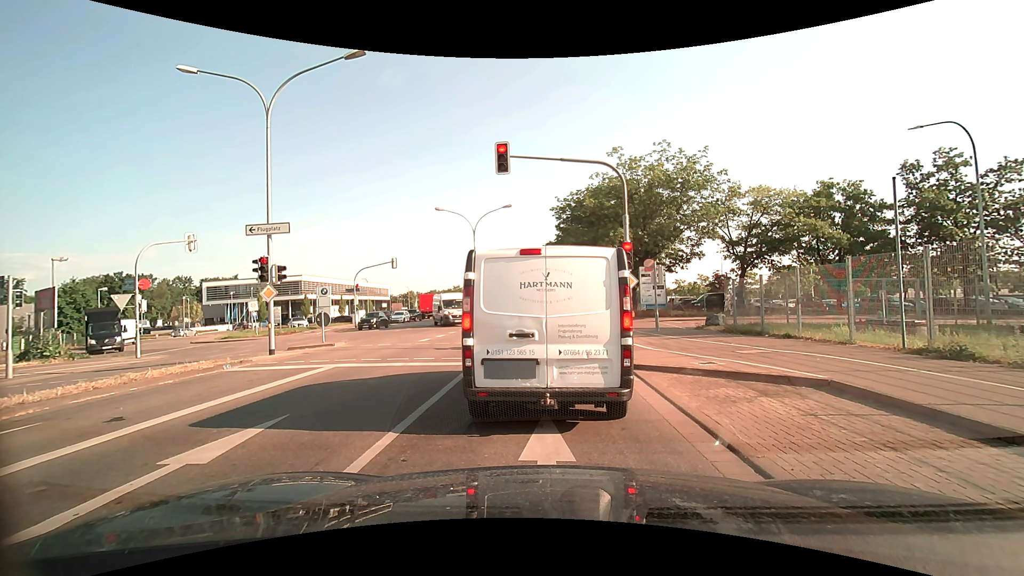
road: secondary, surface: asphalt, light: Day
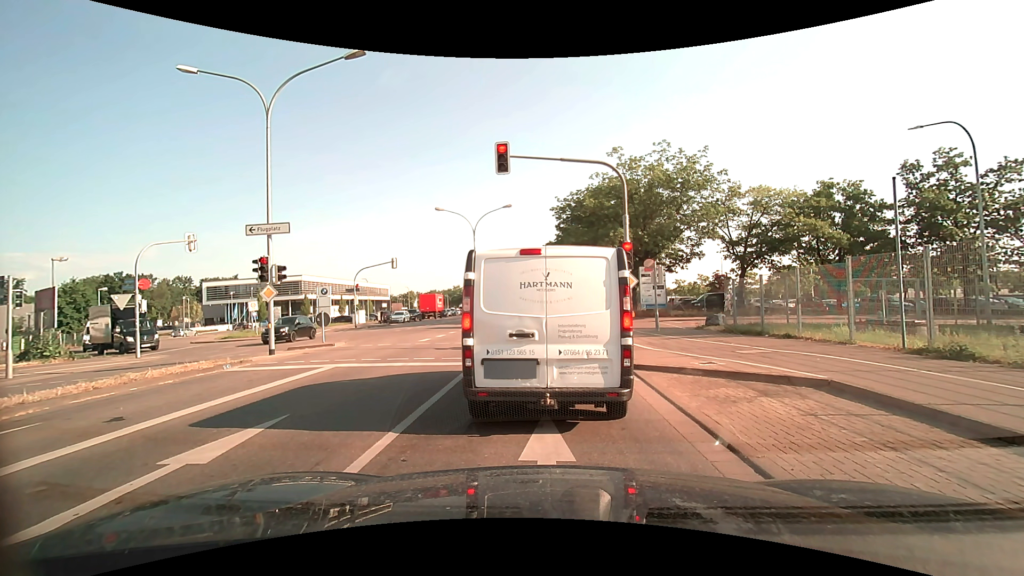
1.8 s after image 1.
(0.0, 0.0) m; 0°
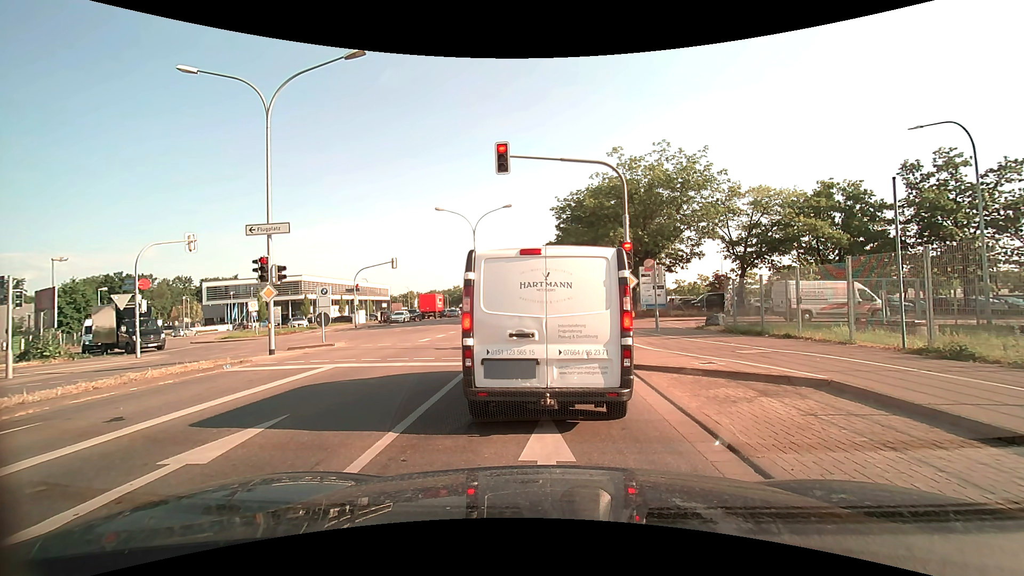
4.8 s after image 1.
(0.0, 0.0) m; 0°
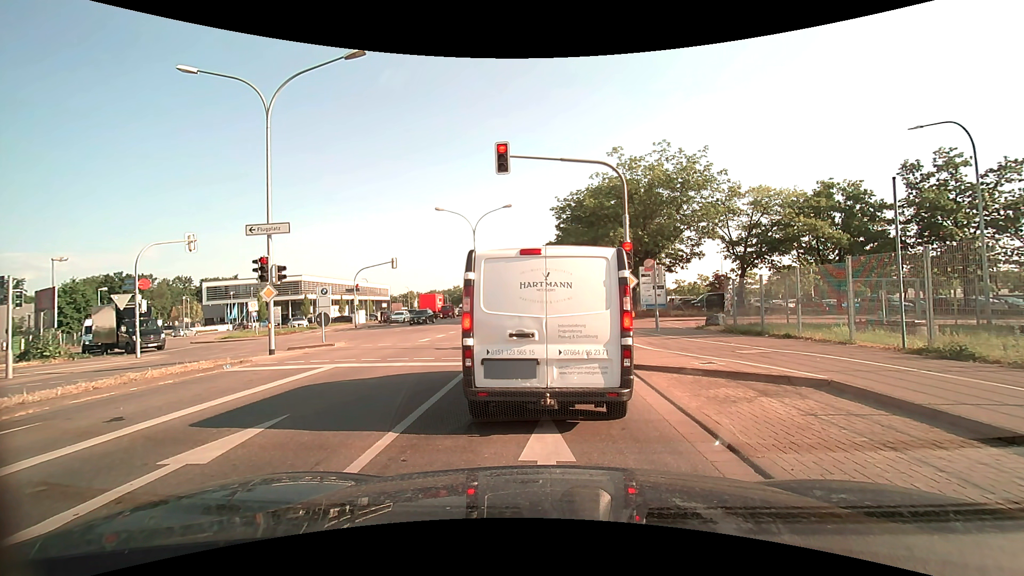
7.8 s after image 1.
(0.0, 0.0) m; 0°
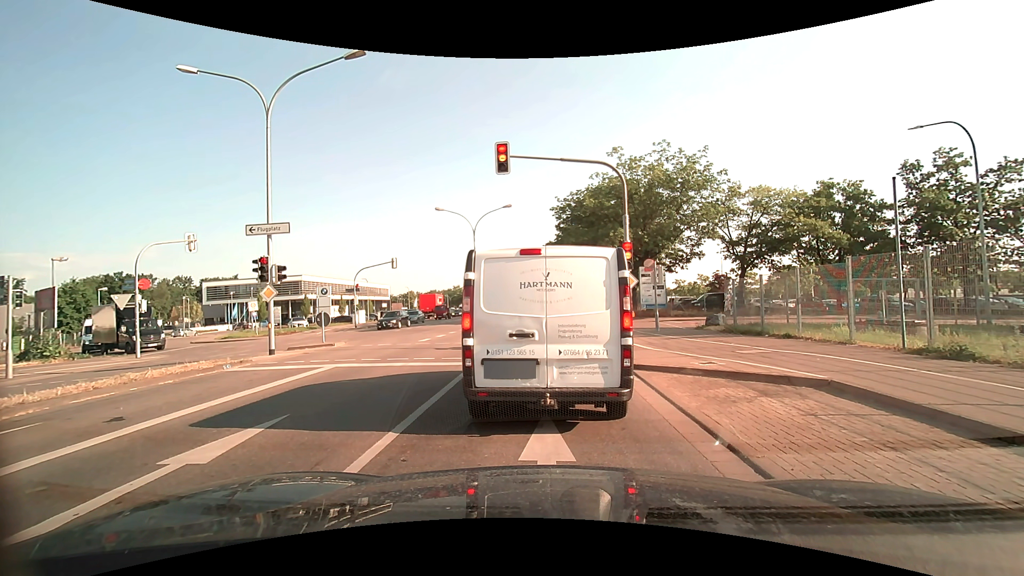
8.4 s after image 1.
(0.0, 0.0) m; 0°
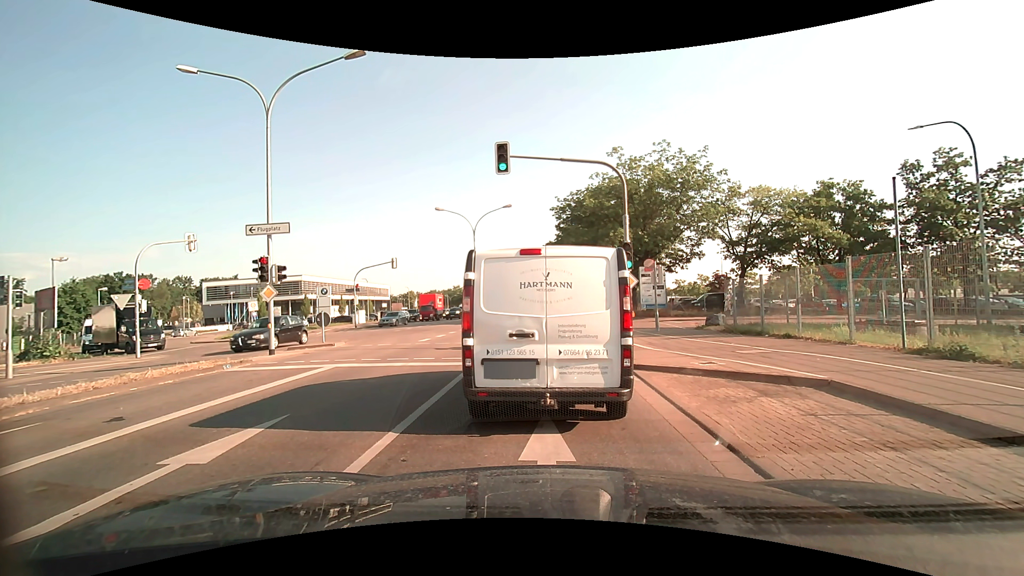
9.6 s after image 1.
(0.0, 0.0) m; 0°
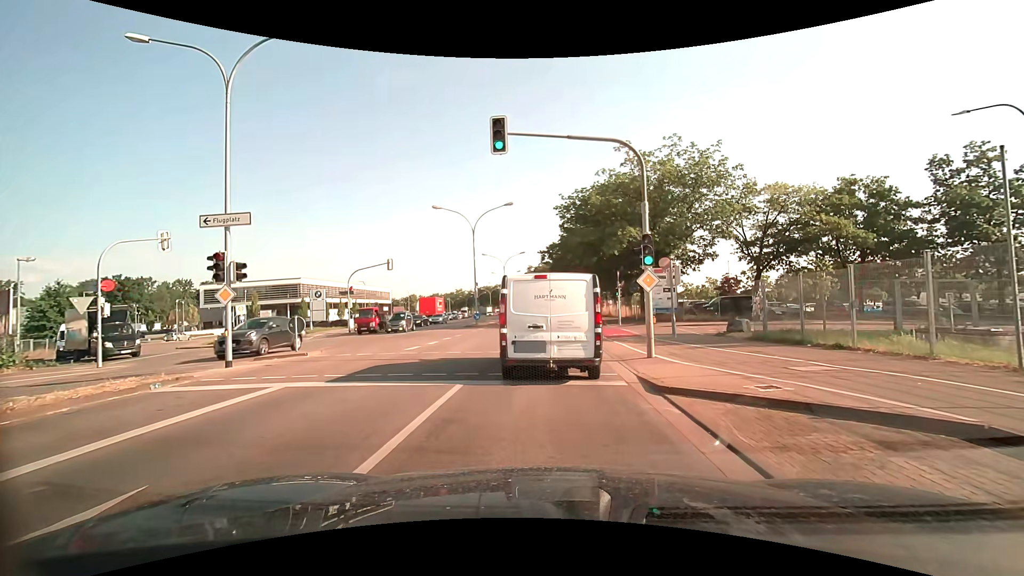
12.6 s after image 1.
(0.0, +2.5) m; -1°
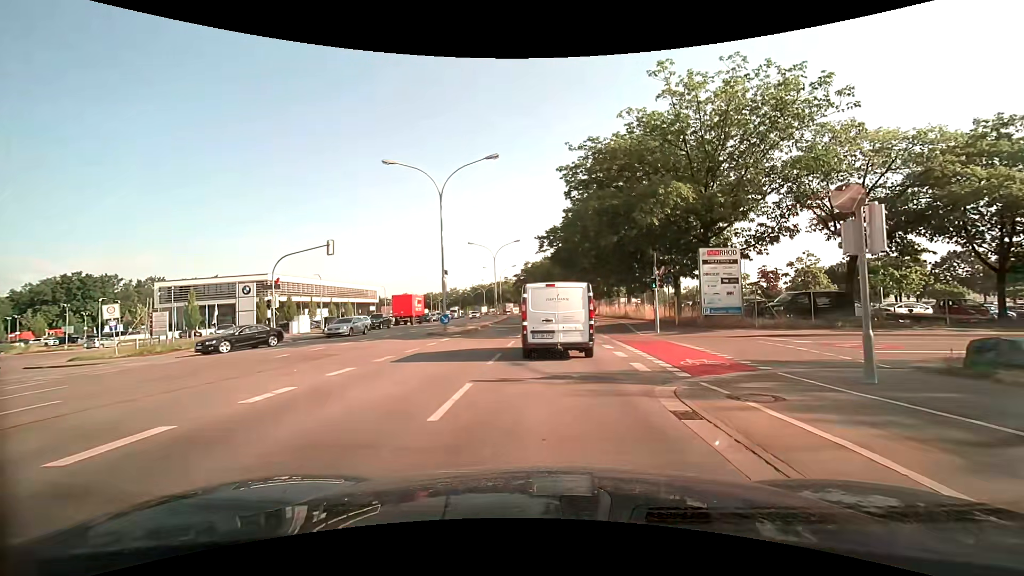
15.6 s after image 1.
(-0.1, +12.9) m; 0°
(0, +10) (0, +20) (0, +30) (0, +40) (0, +50) (0, +60) (0, +70) (-1, +80) (-1, +90) (-2, +100) m
